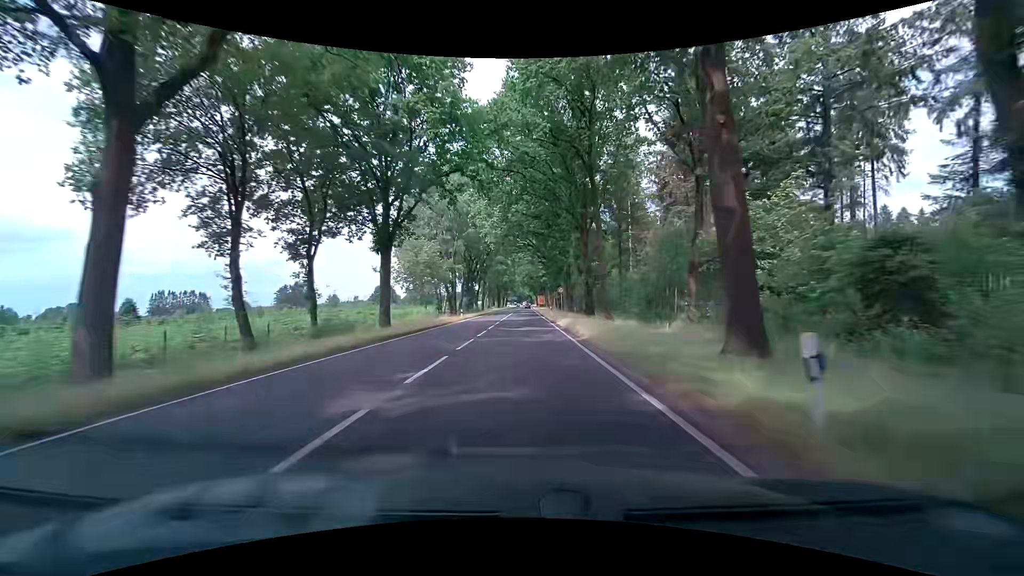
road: primary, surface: asphalt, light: Day
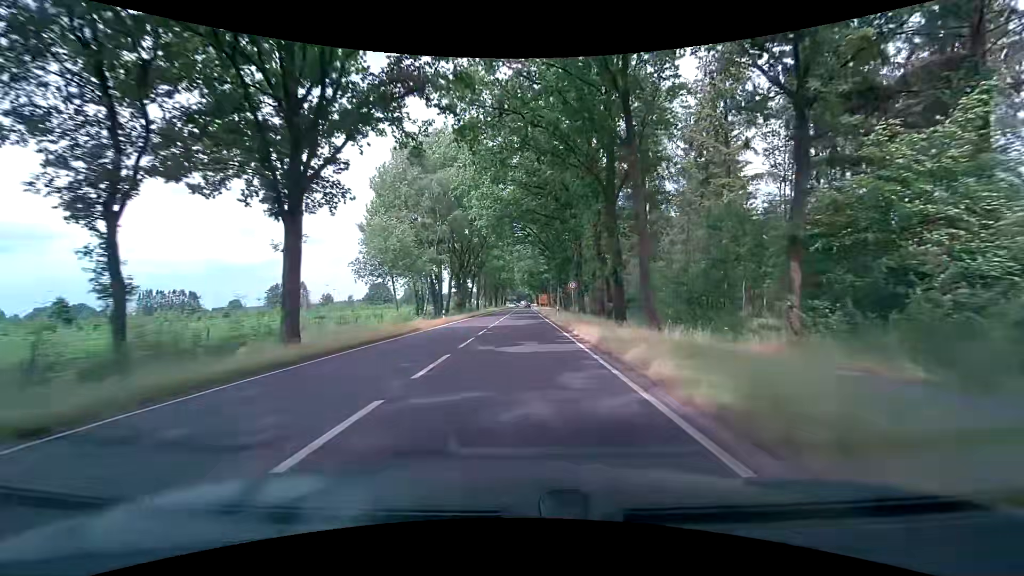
(+0.1, +11.9) m; 0°
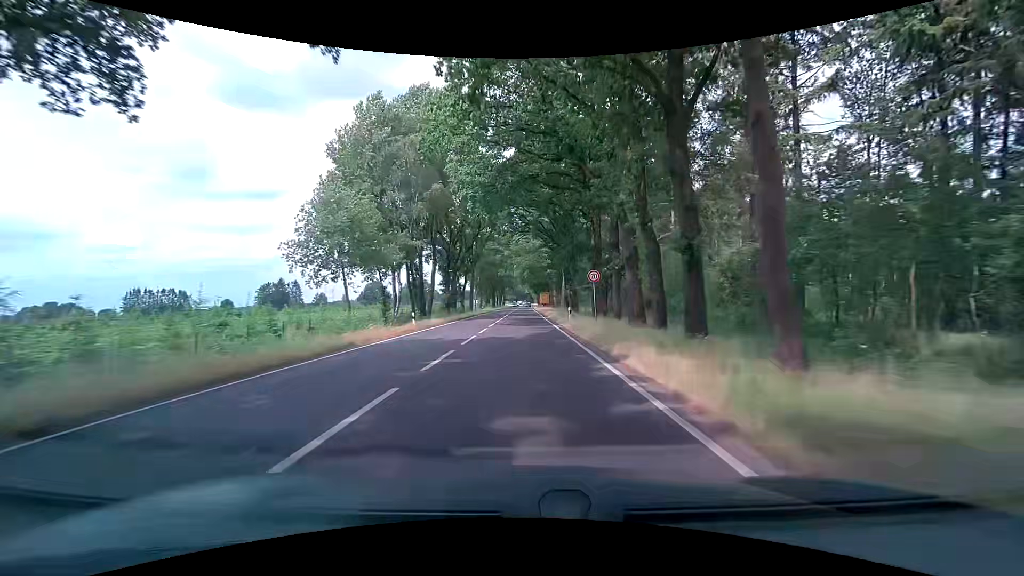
(0.0, +11.5) m; 0°
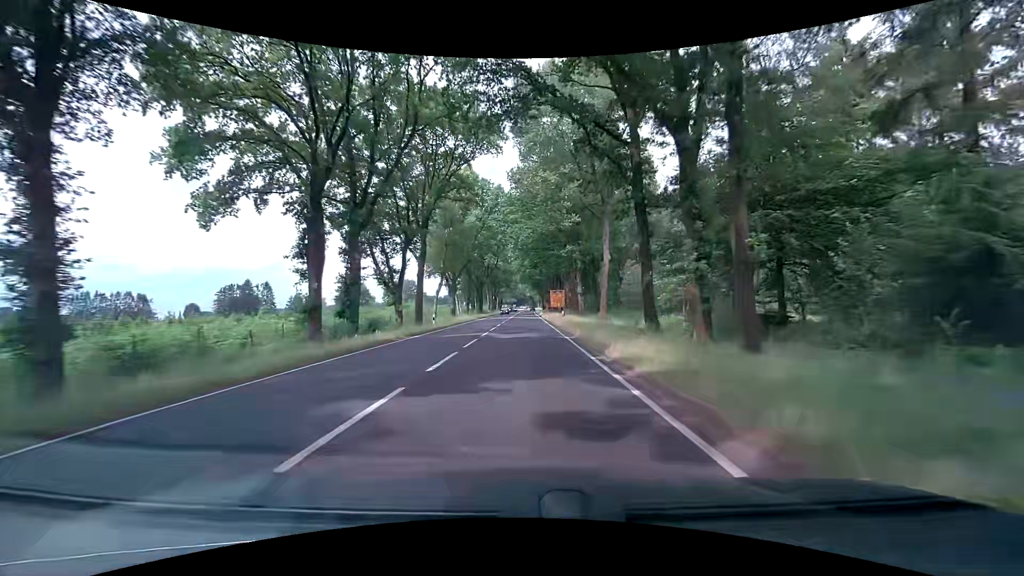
(0.0, +43.3) m; 0°
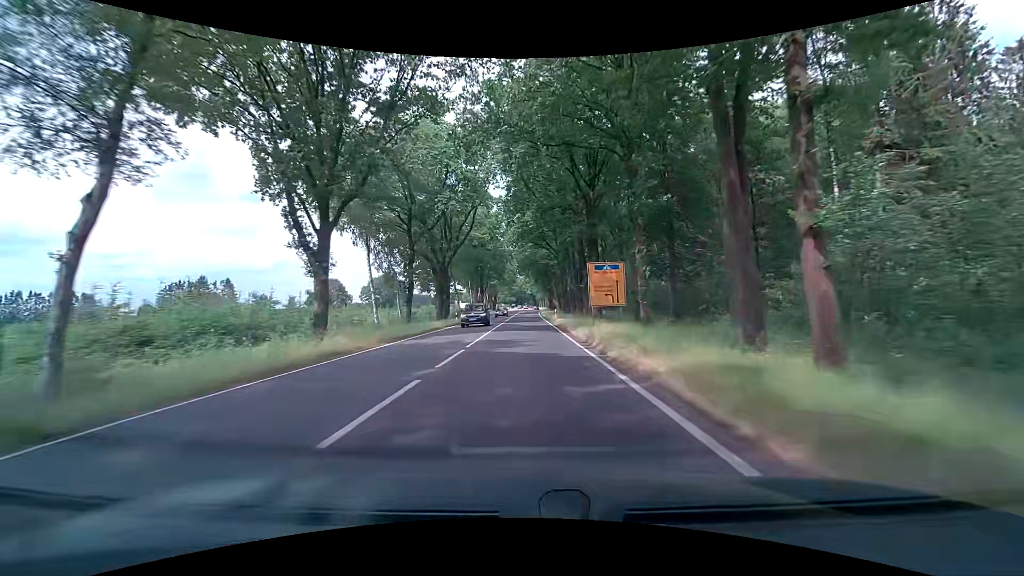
(-0.3, +43.3) m; 0°
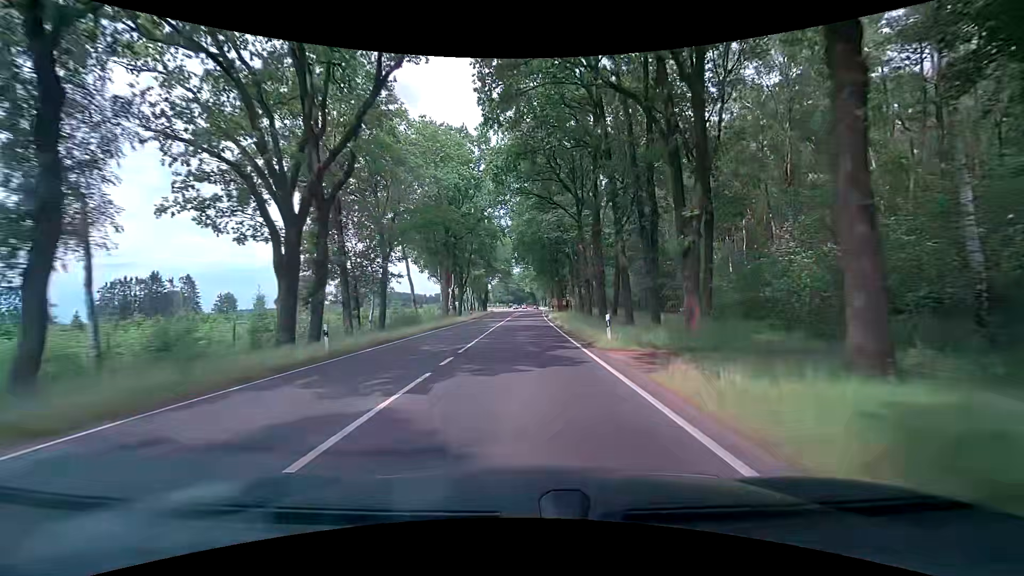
(-0.2, +32.4) m; -1°
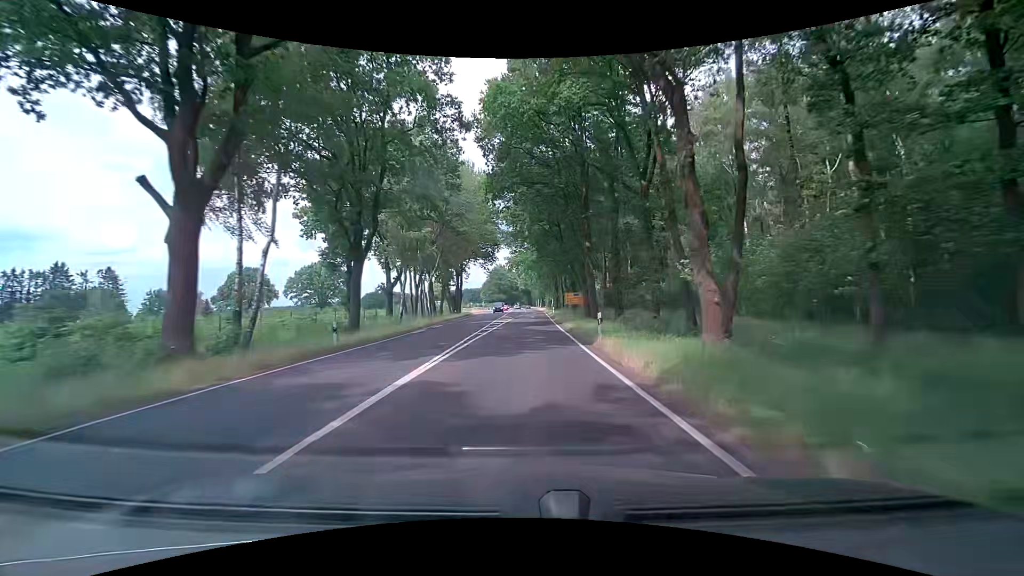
(+0.4, +43.1) m; 0°
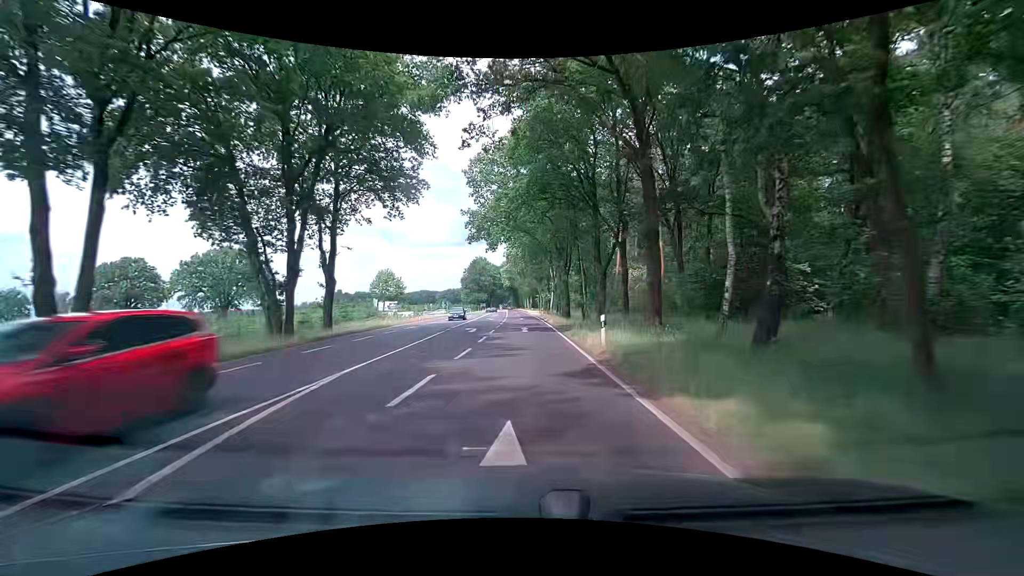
(+1.4, +53.6) m; +2°
(0, +10) (0, +20) (0, +30) (0, +40) (-1, +50) (-1, +60) (-1, +70) (-2, +80) (-2, +90) (-2, +100) m
